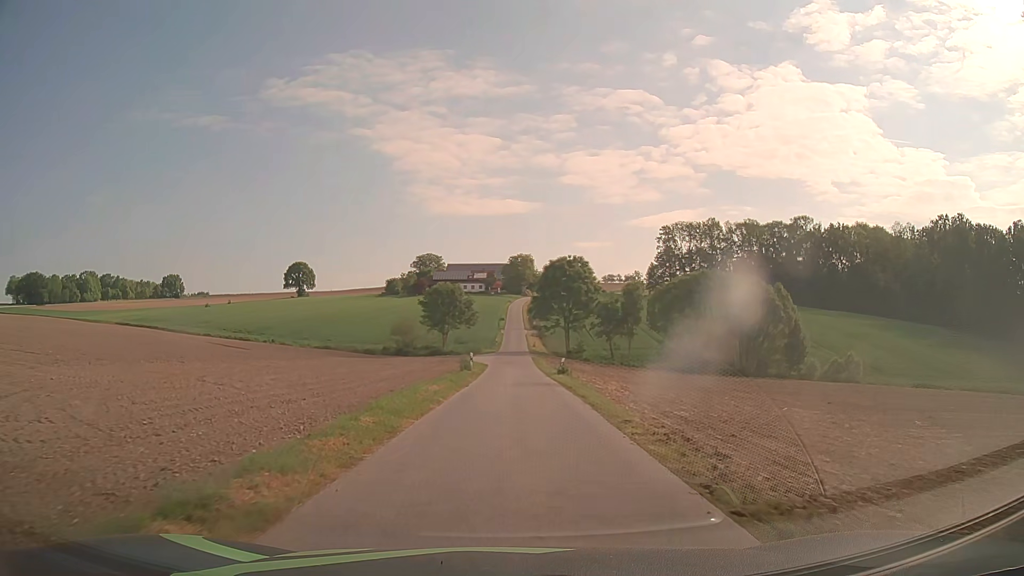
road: unclassified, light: Day
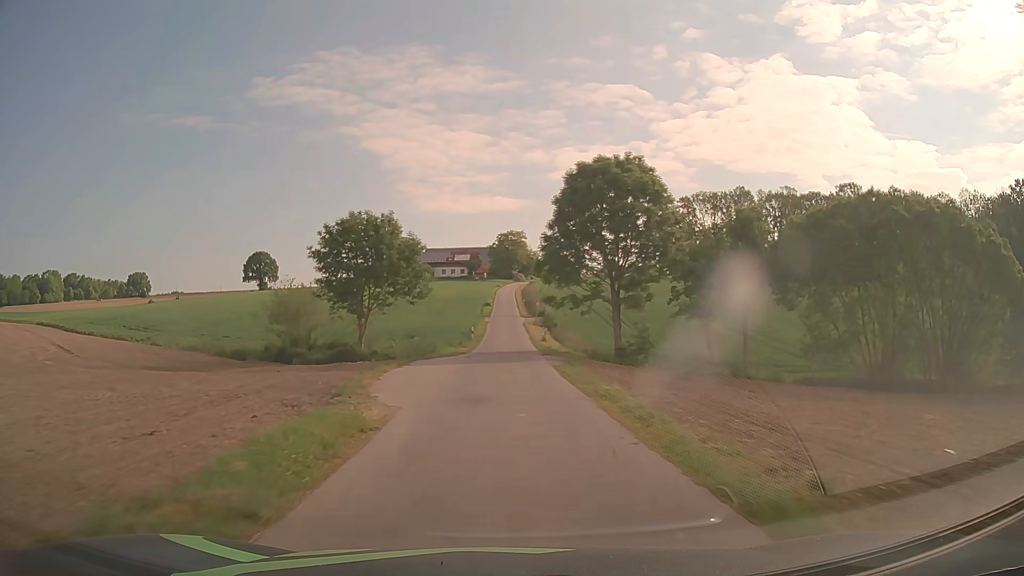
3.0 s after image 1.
(+0.3, +41.1) m; +1°
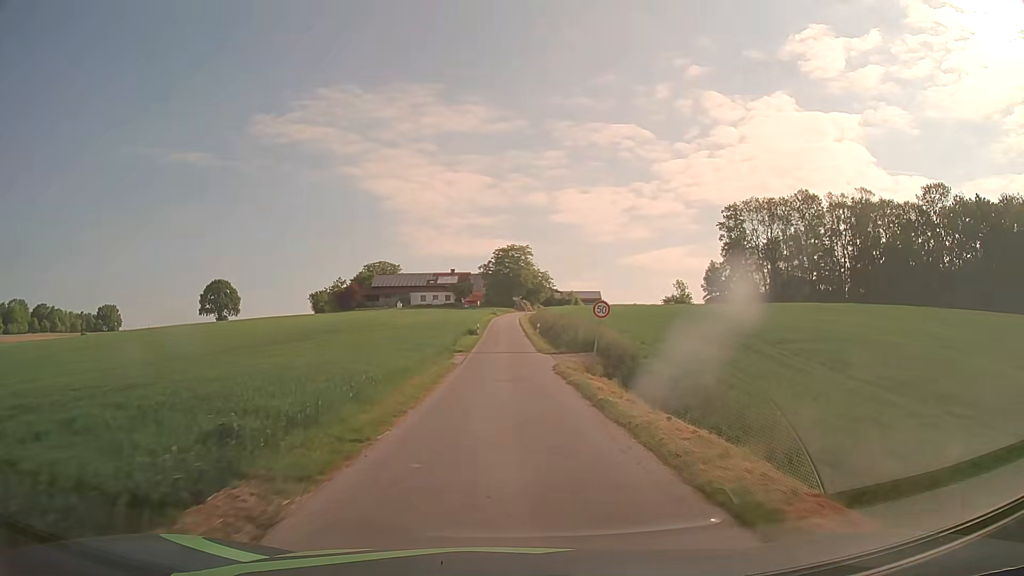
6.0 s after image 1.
(0.0, +44.1) m; 0°
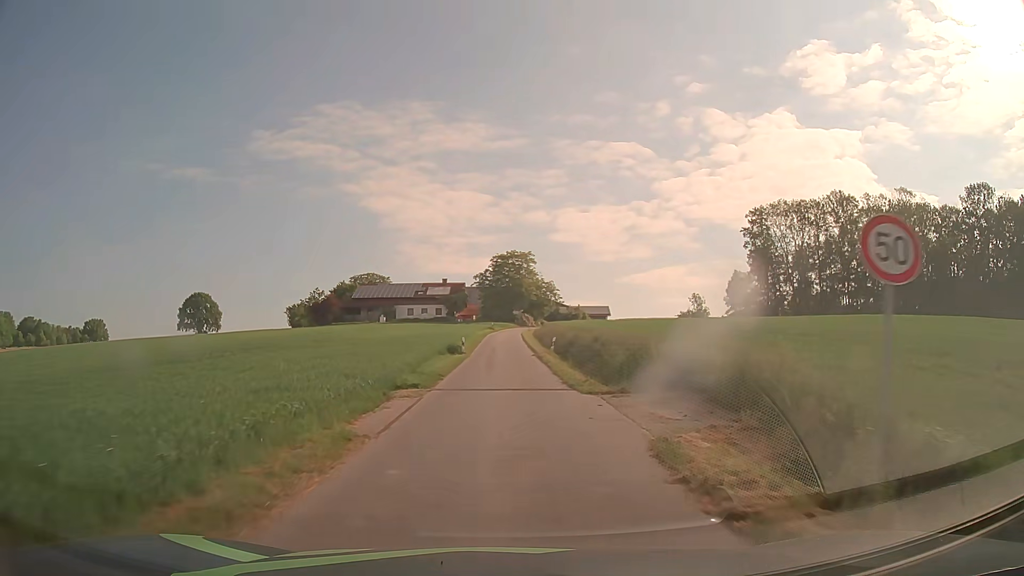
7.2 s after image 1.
(-0.1, +17.4) m; 0°
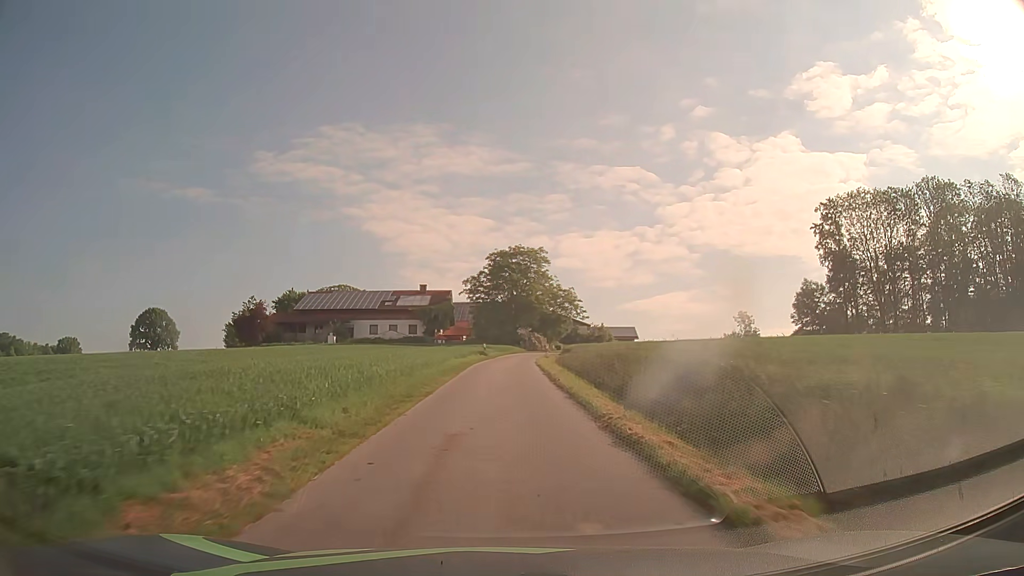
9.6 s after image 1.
(0.0, +34.3) m; 0°
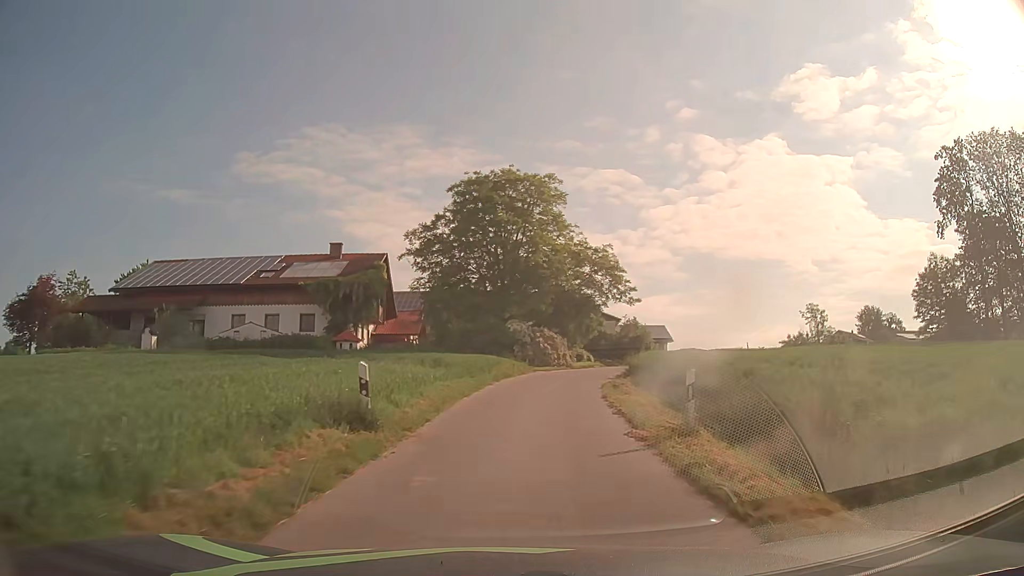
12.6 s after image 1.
(+0.1, +40.4) m; +2°
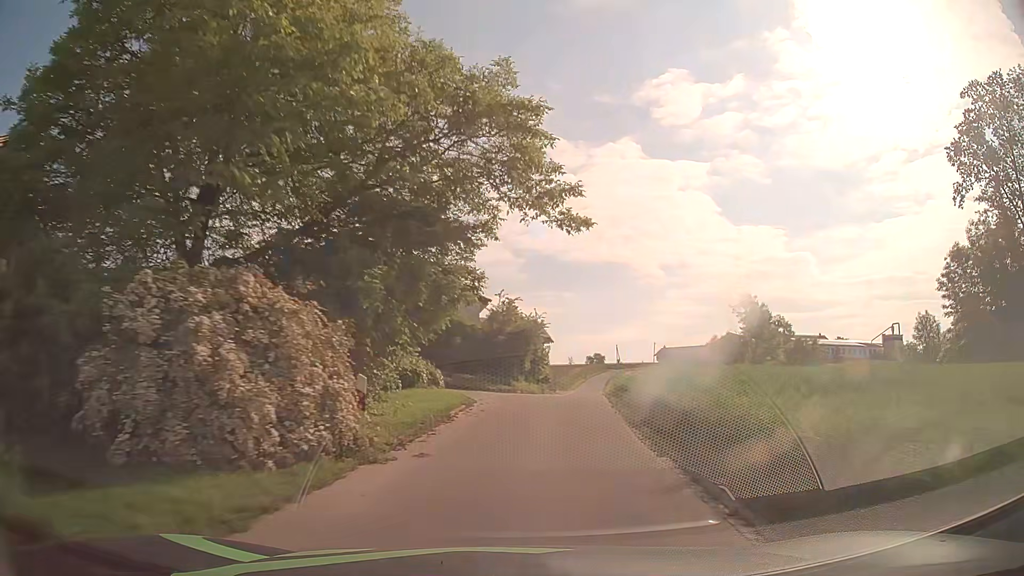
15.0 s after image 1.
(+3.0, +29.9) m; +13°
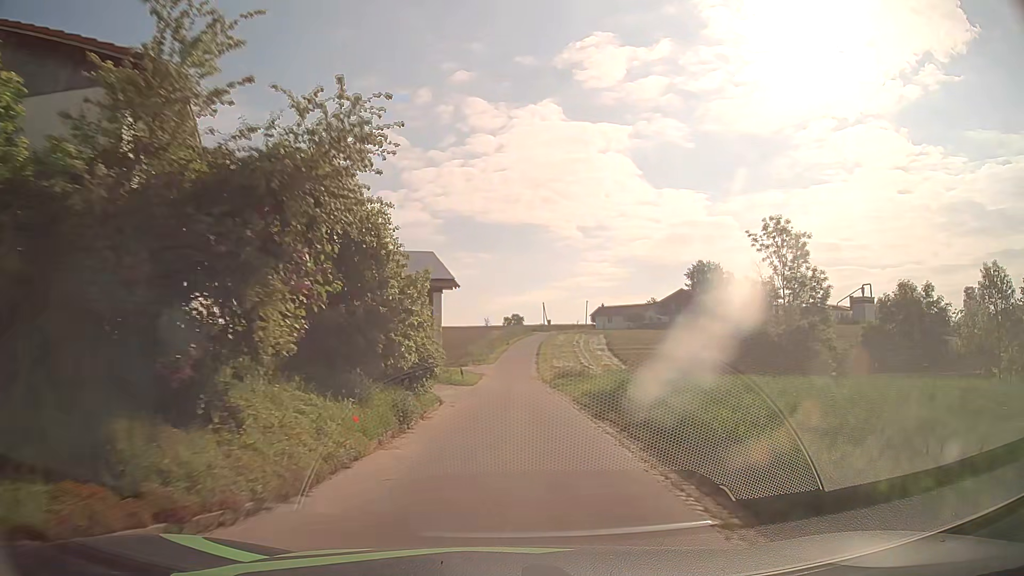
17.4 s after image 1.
(+2.6, +28.9) m; +7°
(0, +10) (0, +20) (0, +30) (0, +40) (+1, +50) (+1, +60) (+1, +70) (+2, +80) (+3, +90) (+4, +100) m
